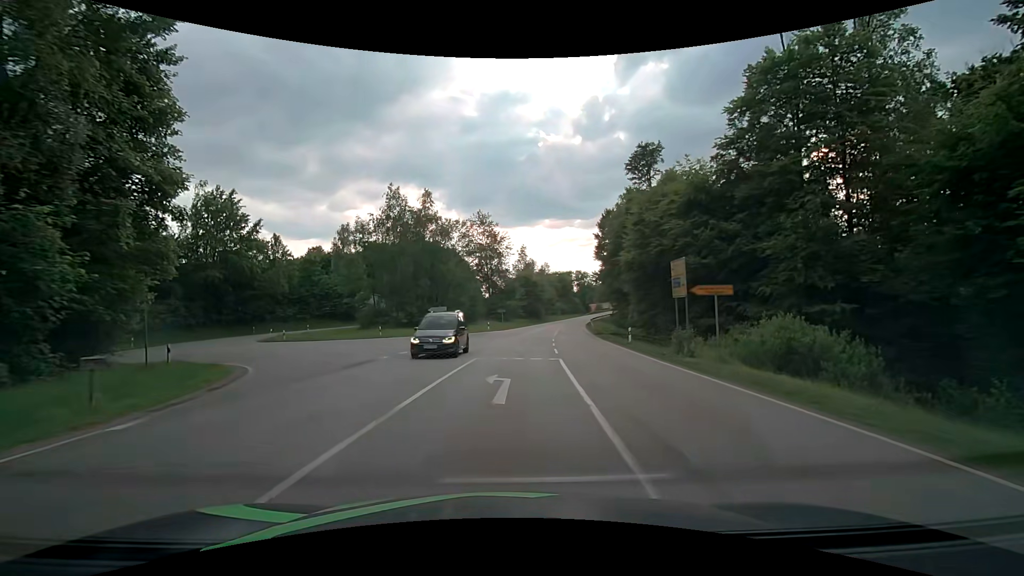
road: secondary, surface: asphalt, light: Day
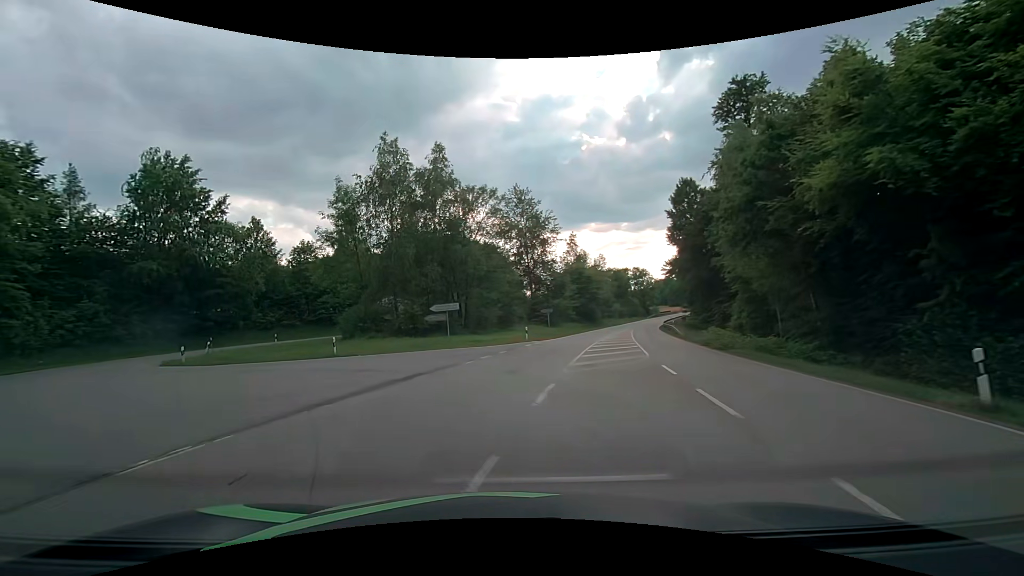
(0.0, +19.7) m; -5°
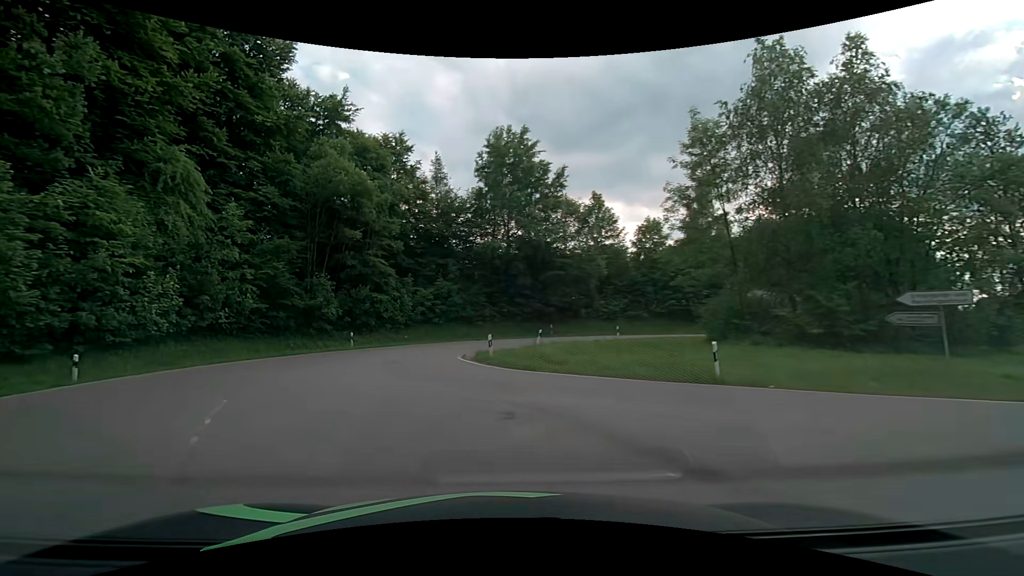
(-4.3, +13.1) m; -39°
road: tertiary
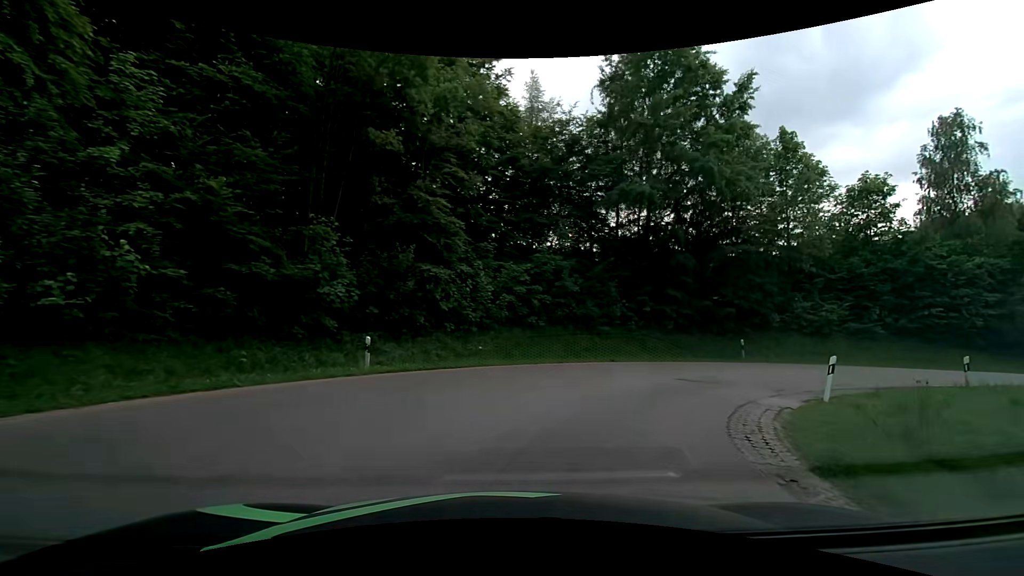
(-3.5, +18.7) m; -7°
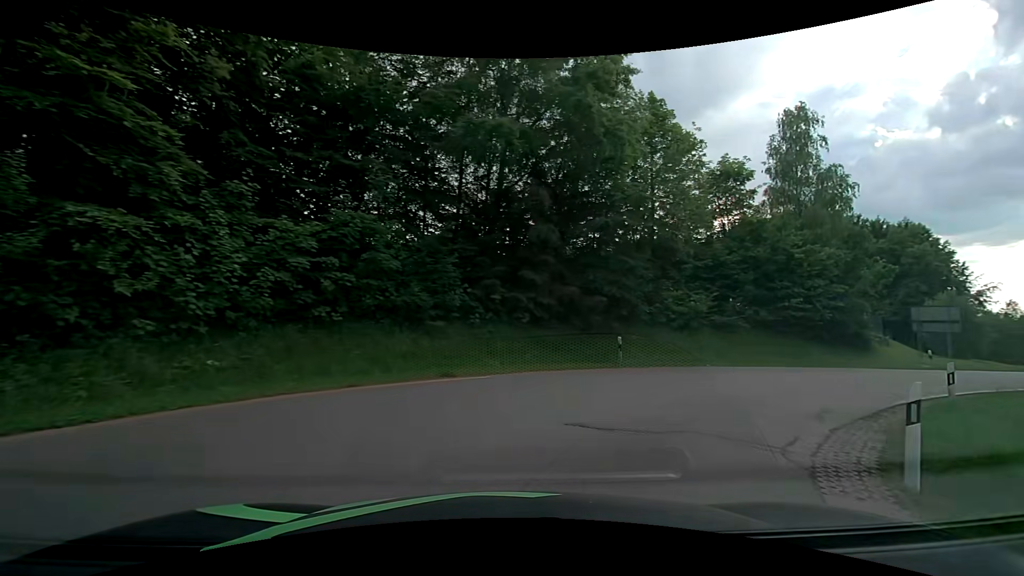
(+1.2, +8.0) m; +18°
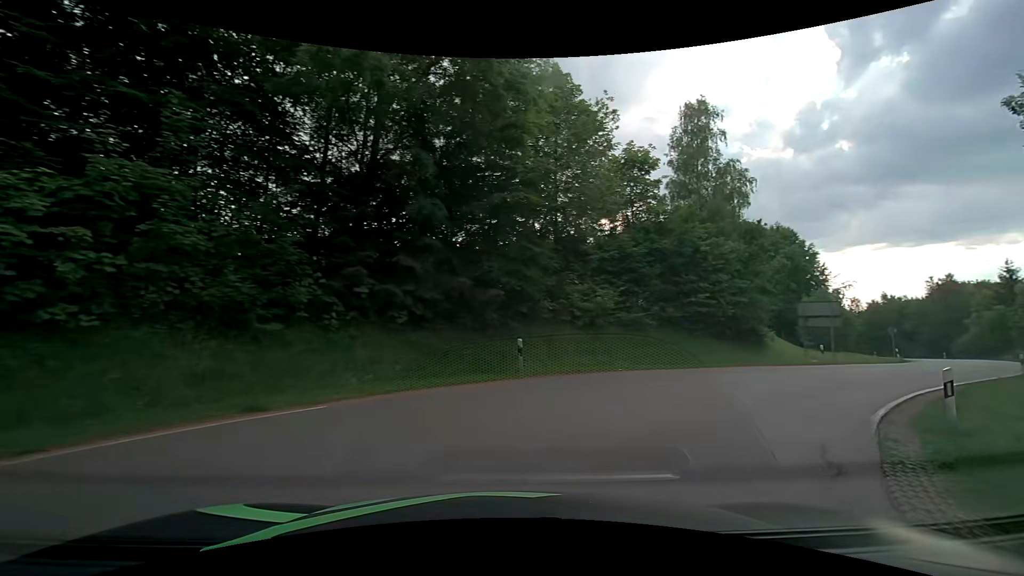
(+0.4, +4.1) m; +12°
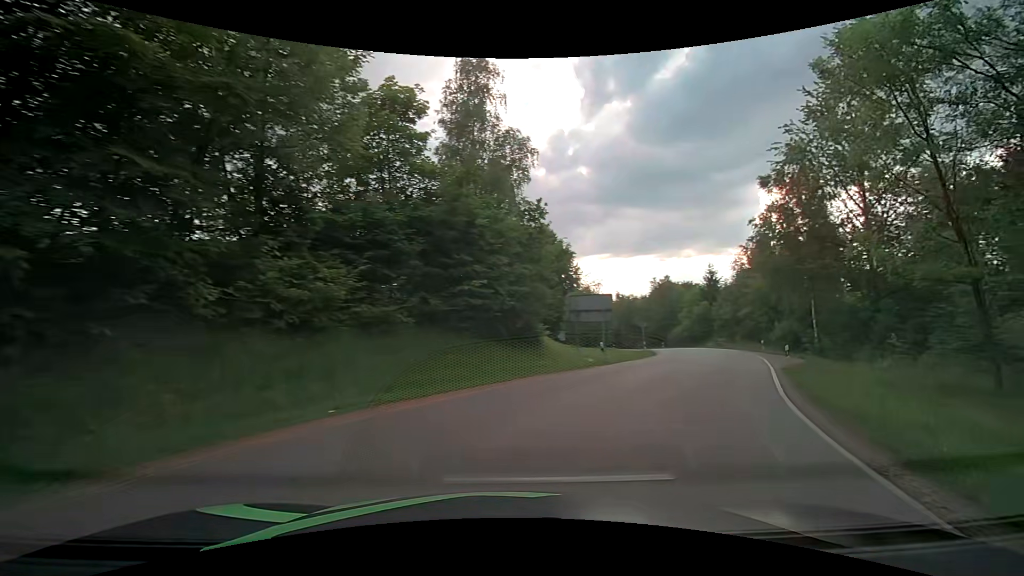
(+1.8, +8.2) m; +25°
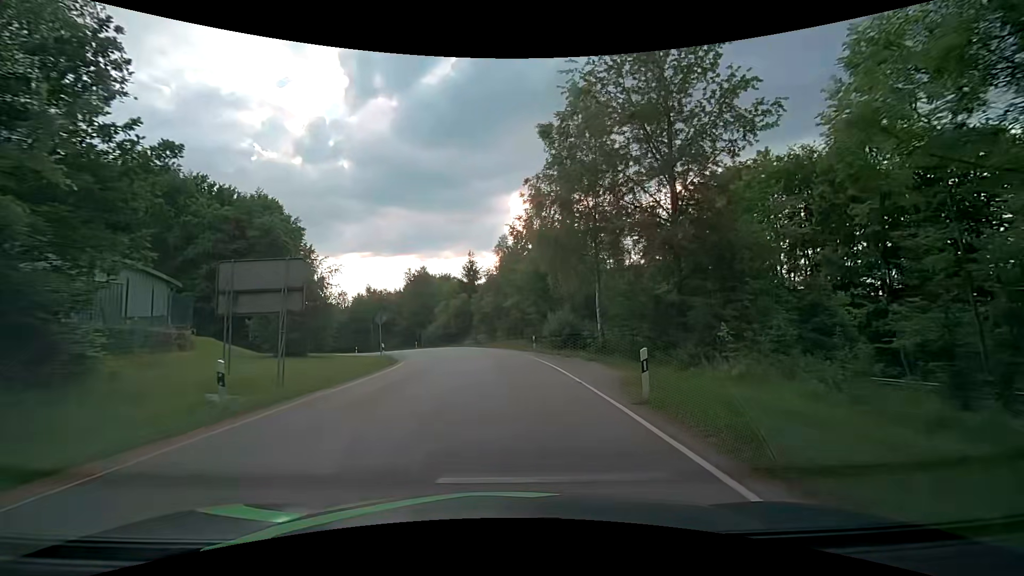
(+4.4, +13.9) m; +28°
(0, +10) (0, +20) (-1, +30) (-3, +40) (-5, +50) (-9, +59) (-13, +68) (-17, +77) (-23, +85) (-29, +93) m
